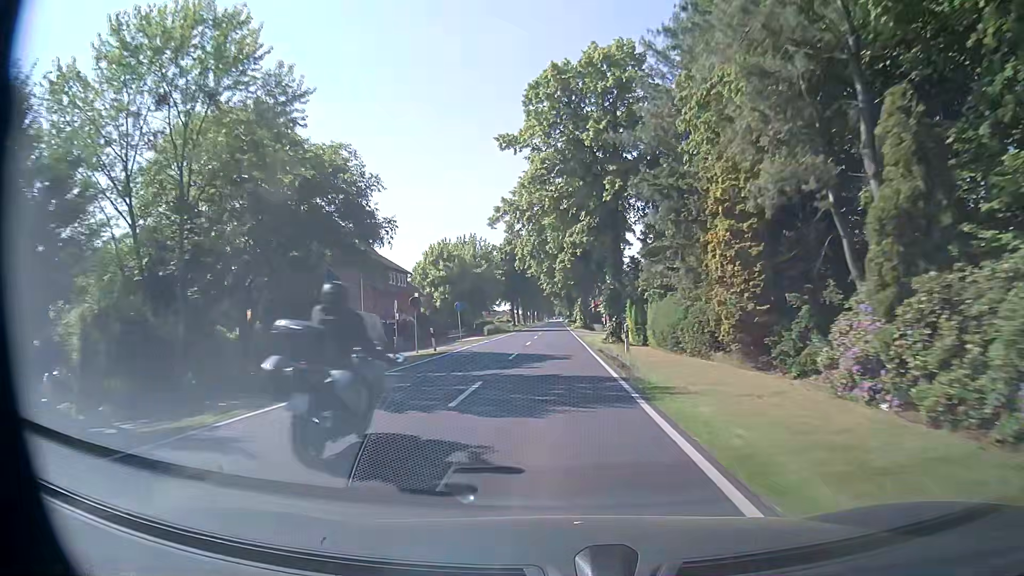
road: secondary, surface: asphalt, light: Day
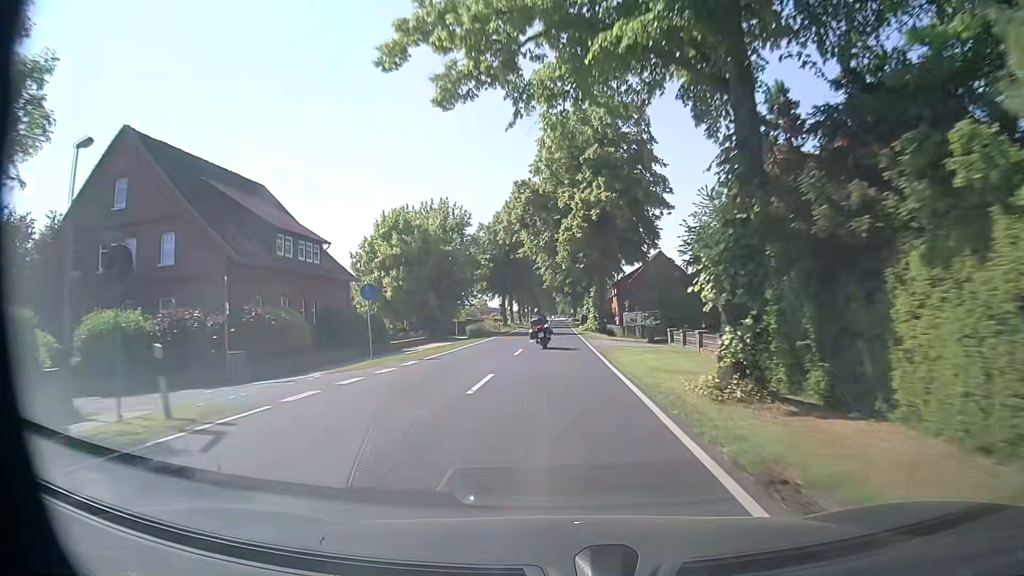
(0.0, +22.9) m; 0°
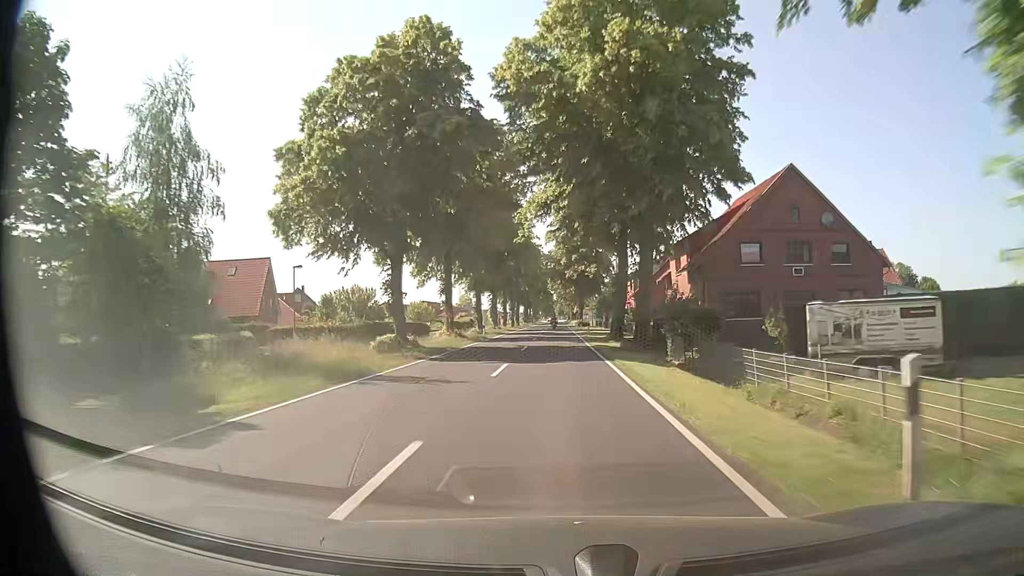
(-0.5, +57.3) m; 0°
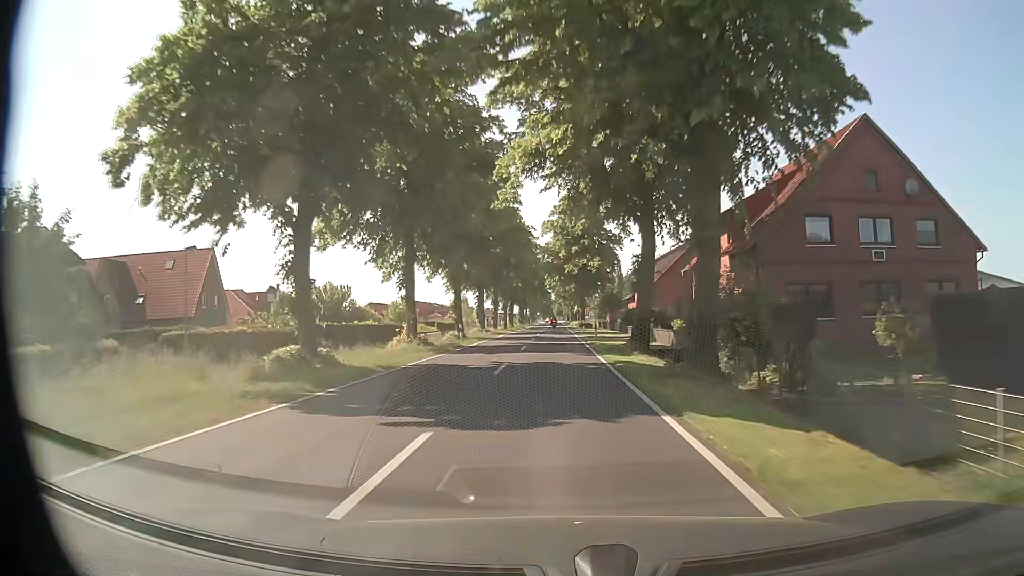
(0.0, +11.4) m; 0°
(0, +10) (0, +20) (0, +30) (0, +40) (0, +50) (0, +60) (0, +70) (0, +80) (0, +90) (0, +100) m
